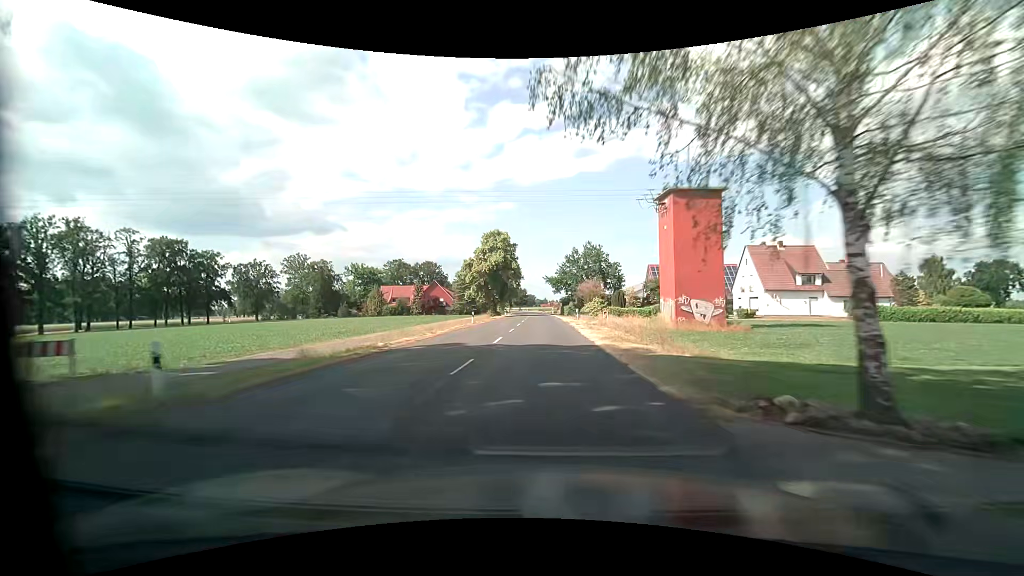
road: secondary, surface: asphalt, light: Day
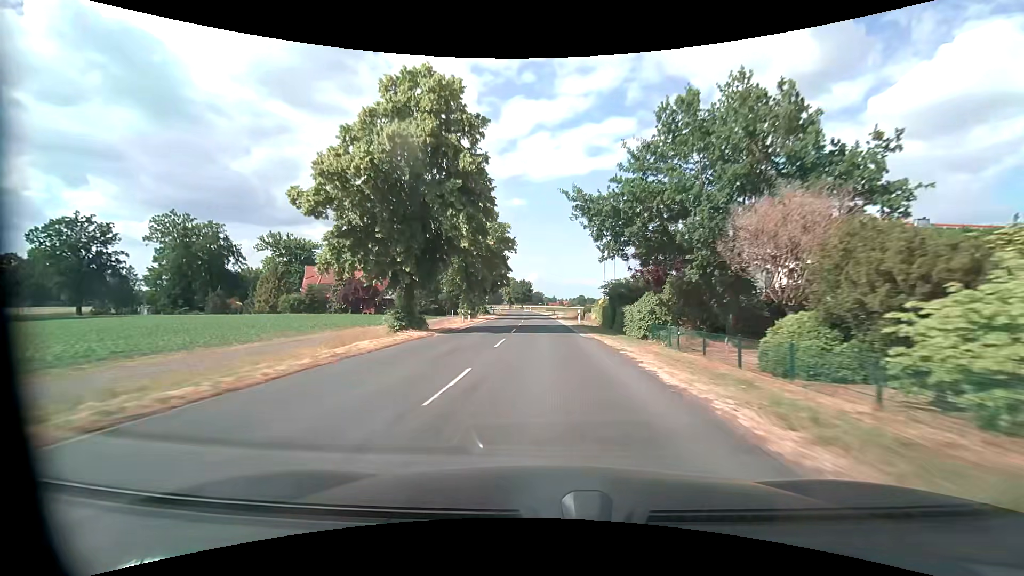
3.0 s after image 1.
(-0.5, +56.3) m; -1°
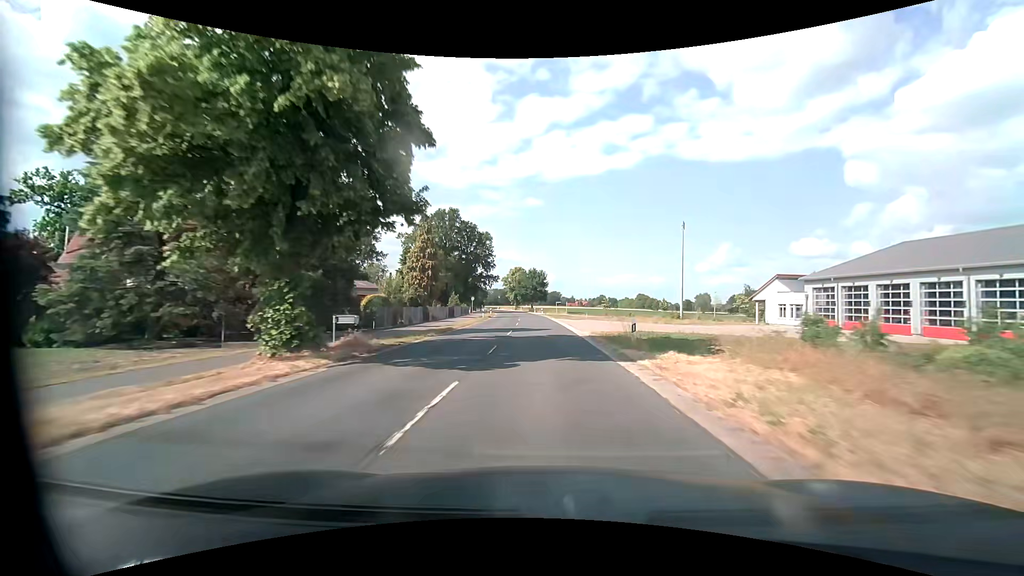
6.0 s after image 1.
(-0.5, +56.4) m; -2°
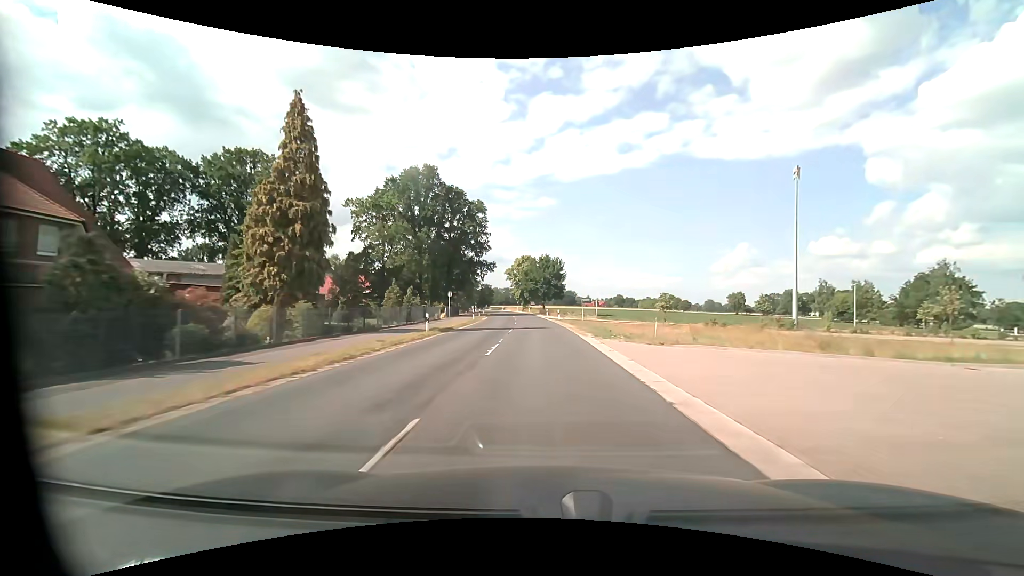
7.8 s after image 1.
(-0.3, +33.8) m; -1°
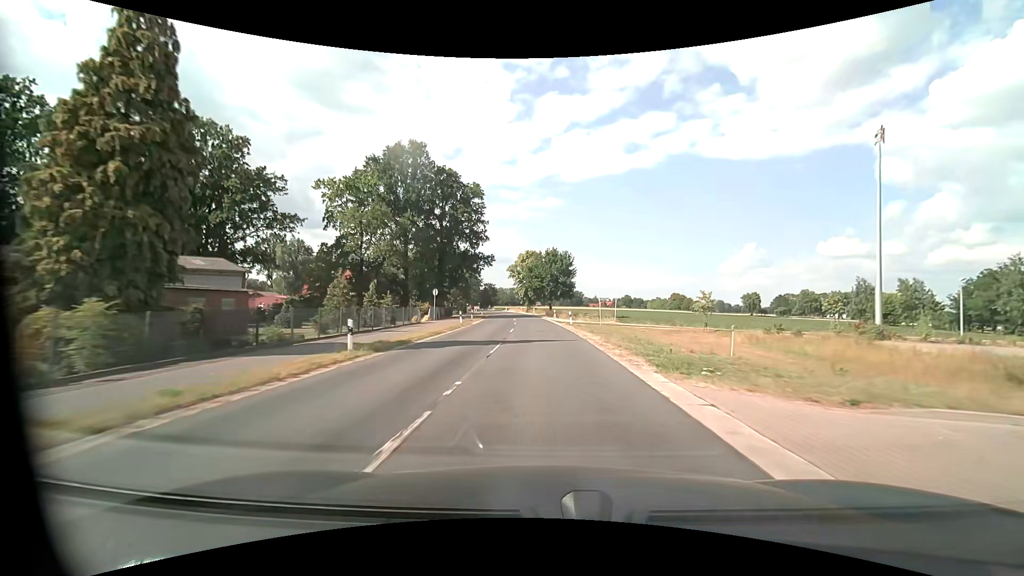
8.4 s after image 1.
(-0.1, +11.3) m; -1°
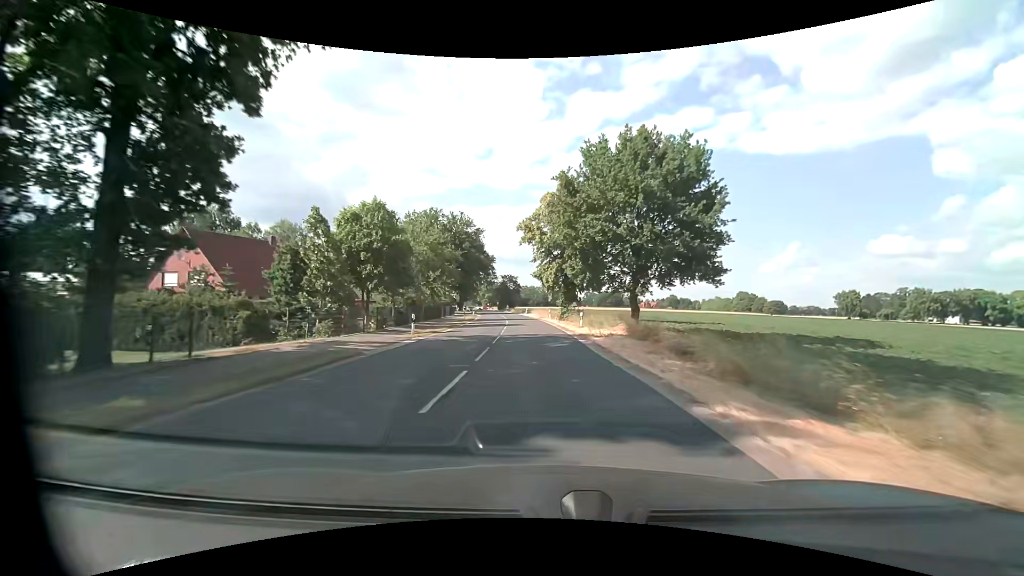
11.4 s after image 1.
(-1.8, +56.3) m; -4°
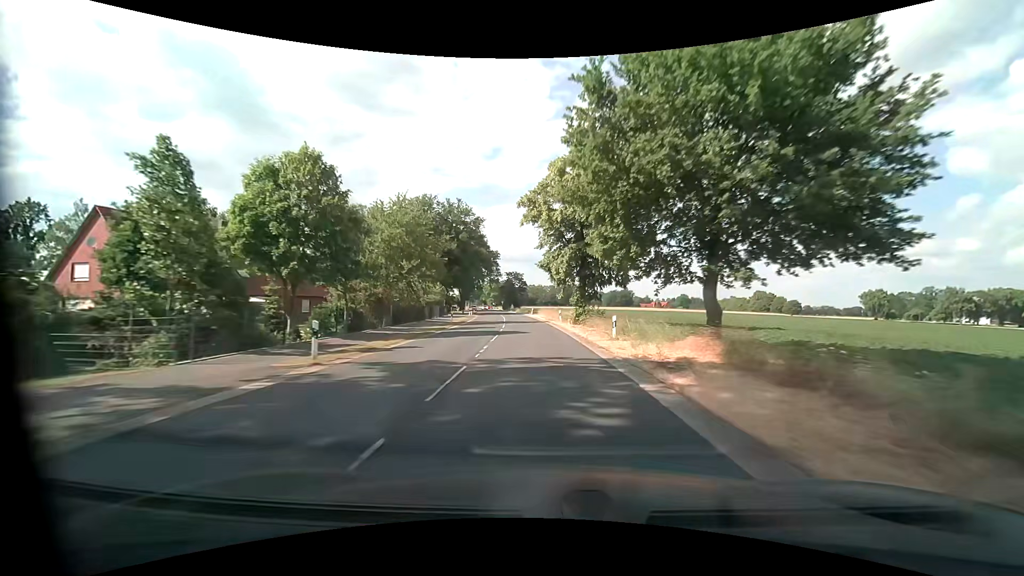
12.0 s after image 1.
(-0.1, +11.3) m; -1°
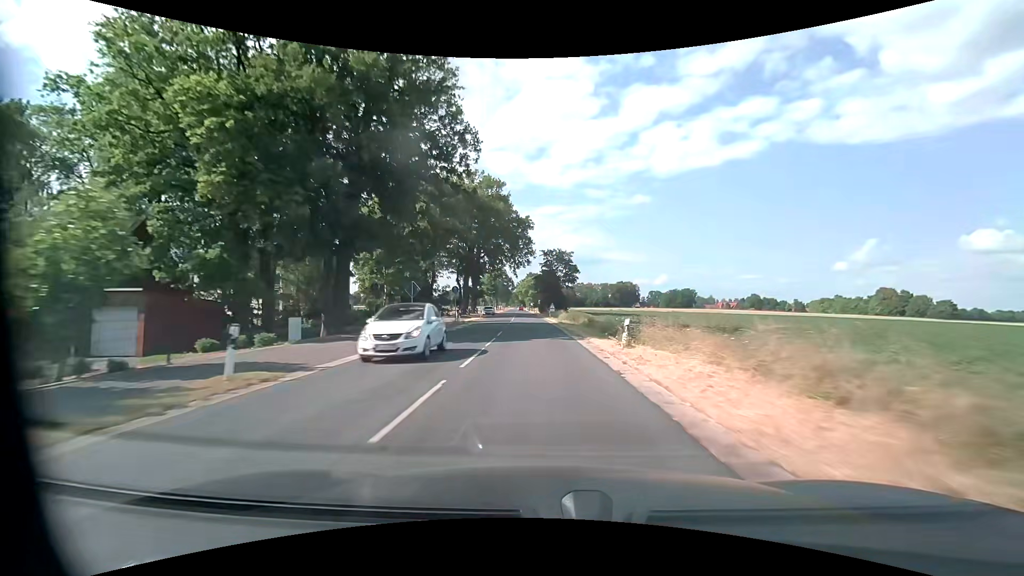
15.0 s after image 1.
(-2.5, +56.2) m; -5°
(0, +10) (0, +20) (-1, +30) (-1, +40) (-1, +50) (-2, +60) (-2, +70) (-3, +80) (-4, +90) (-4, +100) m
